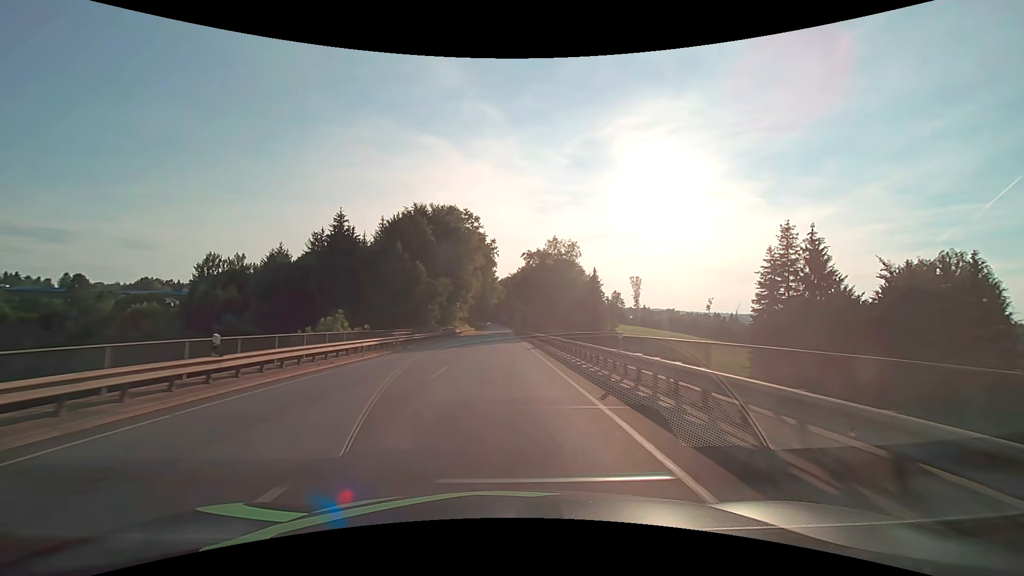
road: primary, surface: asphalt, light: Day
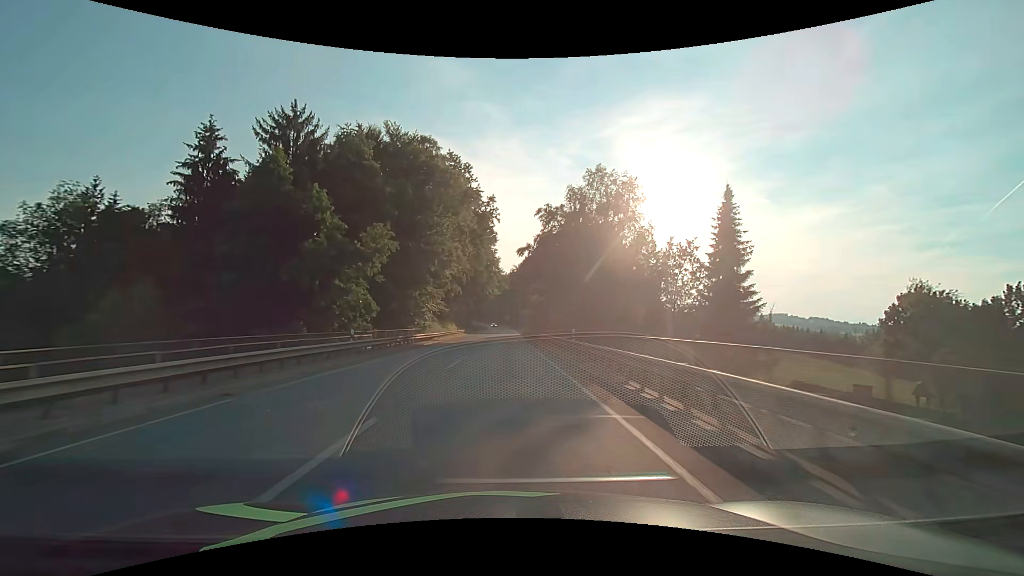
(-0.1, +34.9) m; 0°
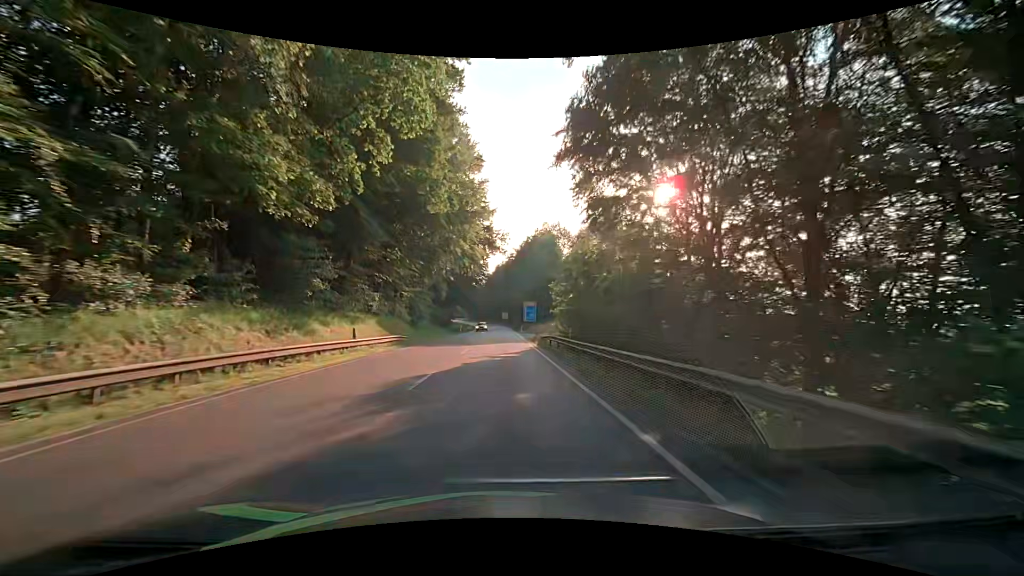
(0.0, +45.5) m; 0°
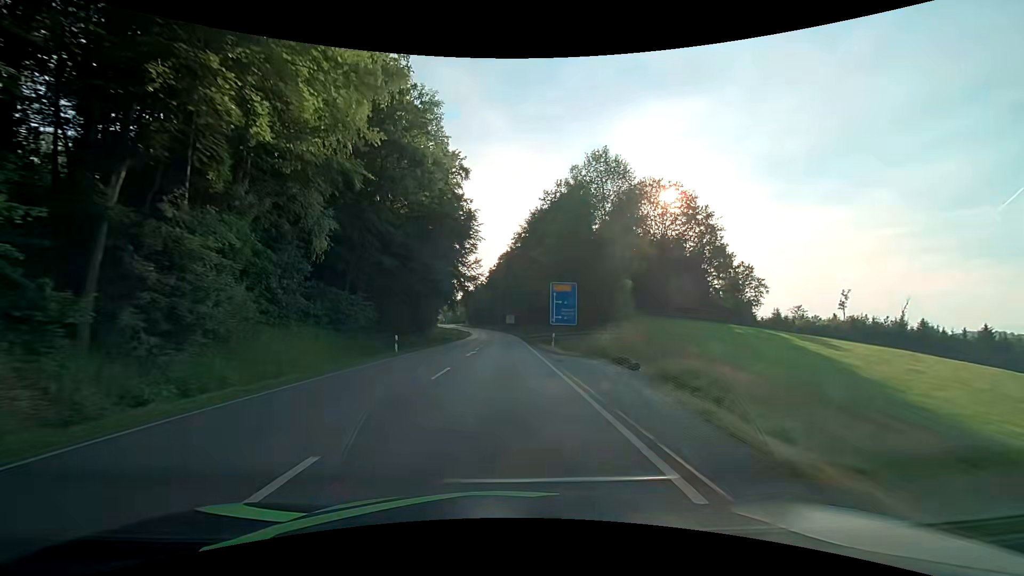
(+0.4, +44.2) m; 0°
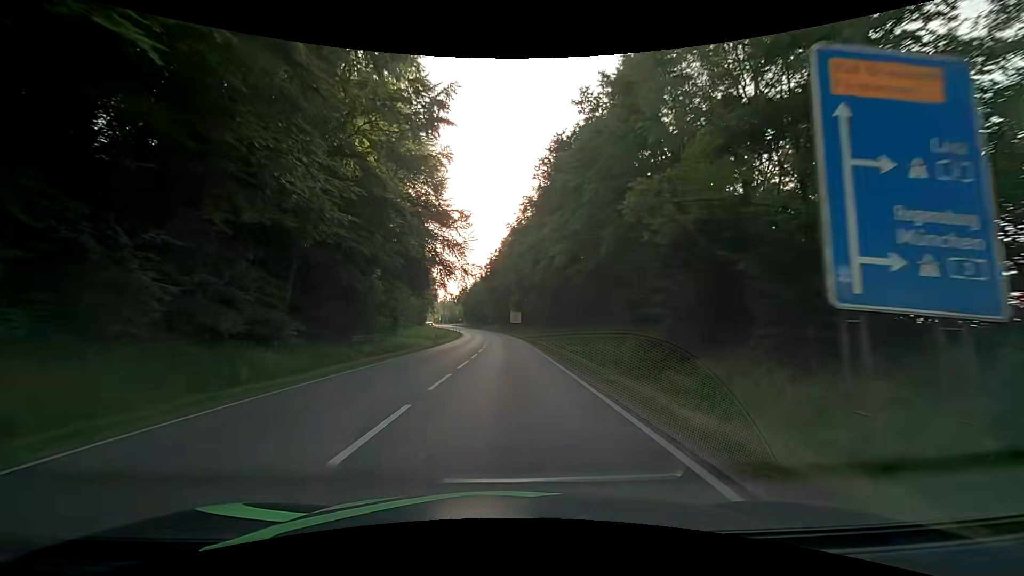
(-0.2, +32.9) m; -1°
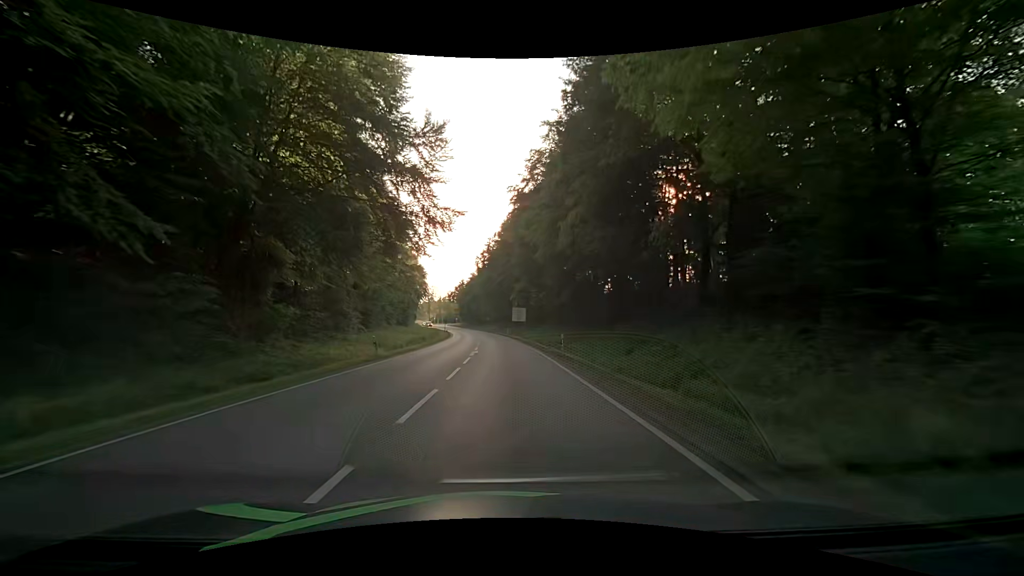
(0.0, +22.0) m; 0°
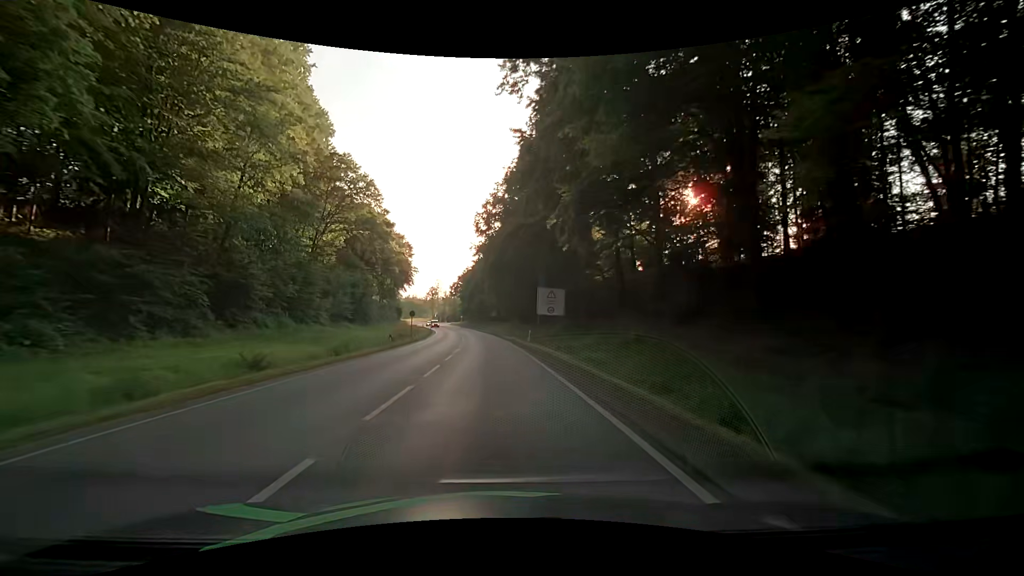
(-0.5, +41.6) m; -2°
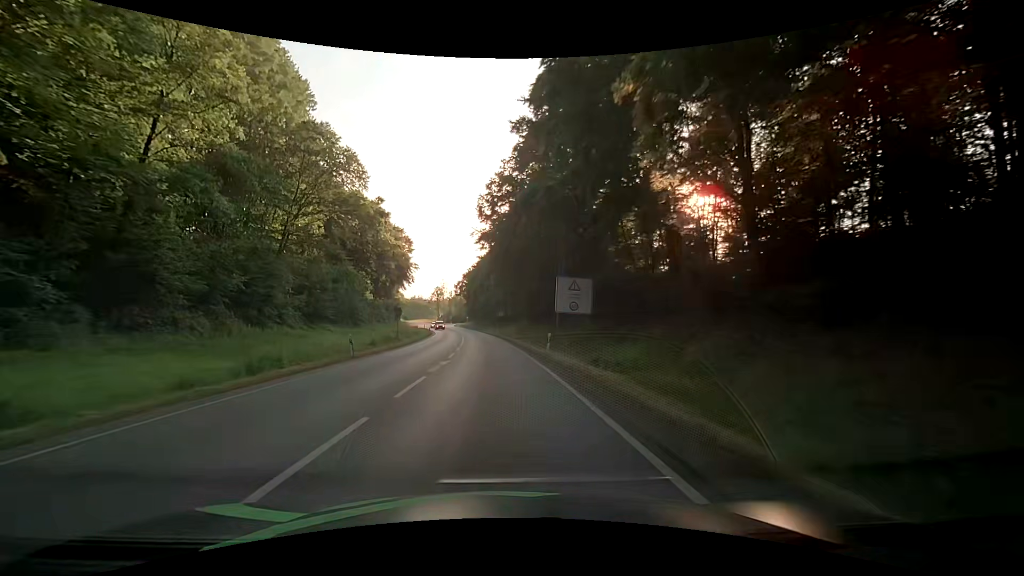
(-0.1, +9.6) m; -1°
(0, +10) (0, +20) (-1, +30) (-1, +40) (-2, +50) (-3, +60) (-4, +70) (-5, +80) (-6, +90) (-8, +100) m
